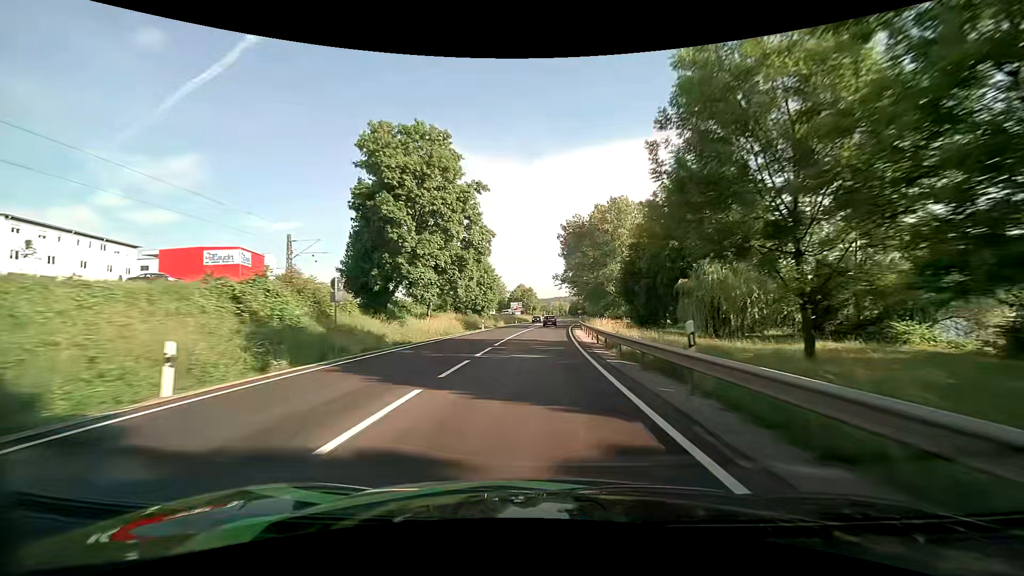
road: primary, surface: asphalt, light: Day
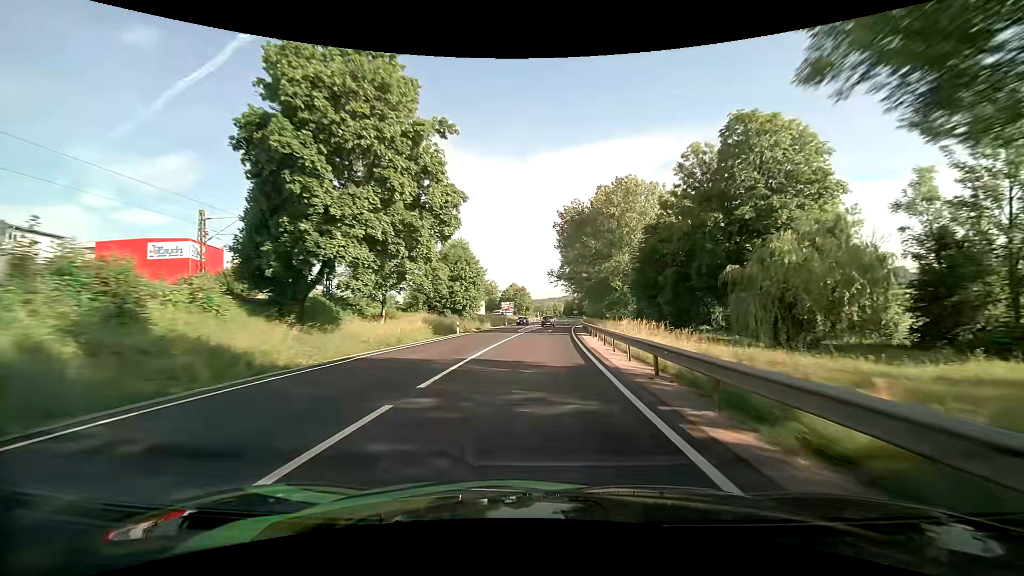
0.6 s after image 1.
(0.0, +13.7) m; 0°
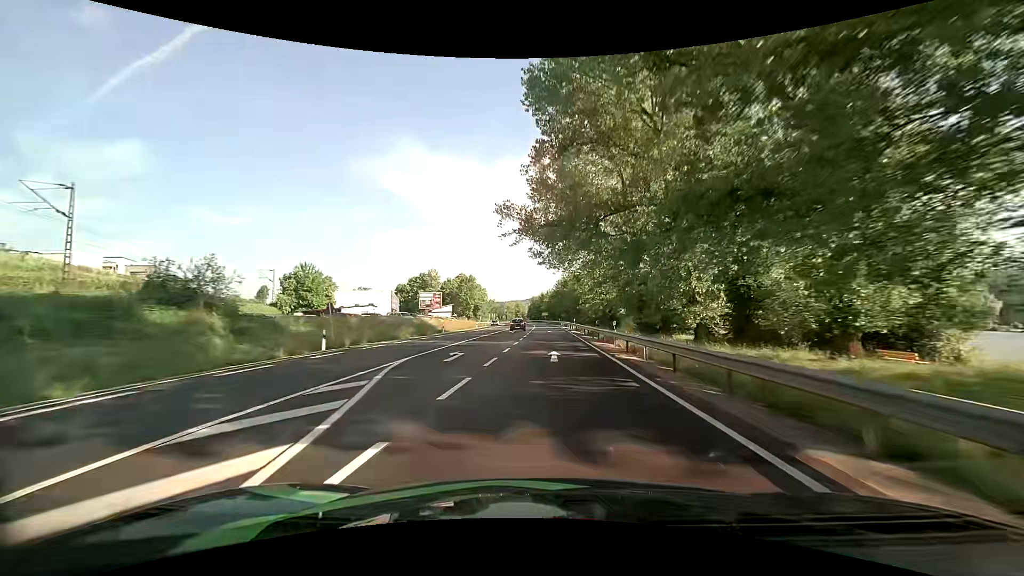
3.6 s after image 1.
(+2.7, +70.8) m; +4°
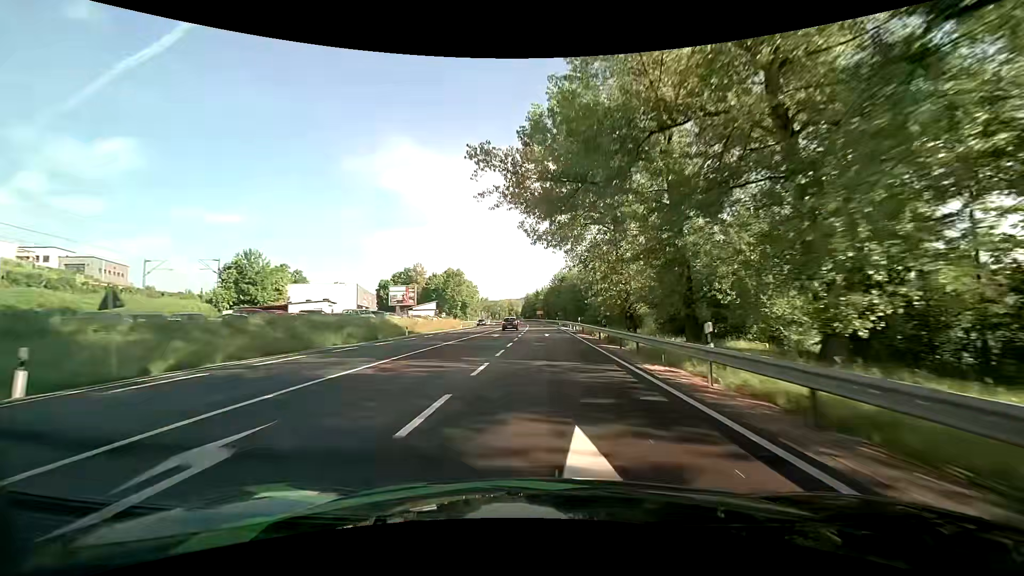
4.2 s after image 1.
(+0.1, +14.9) m; +1°
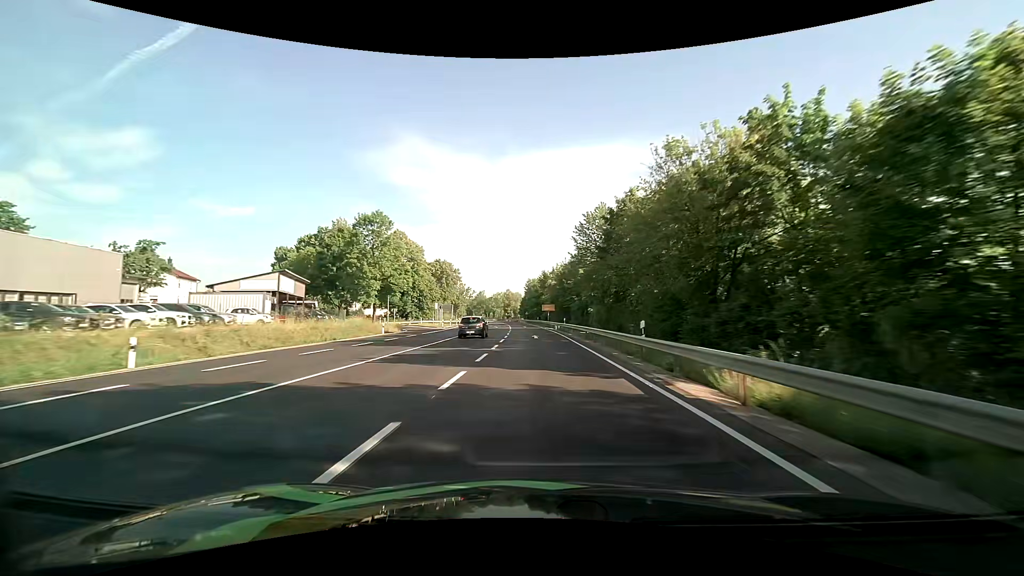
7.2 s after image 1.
(+0.1, +74.5) m; -1°
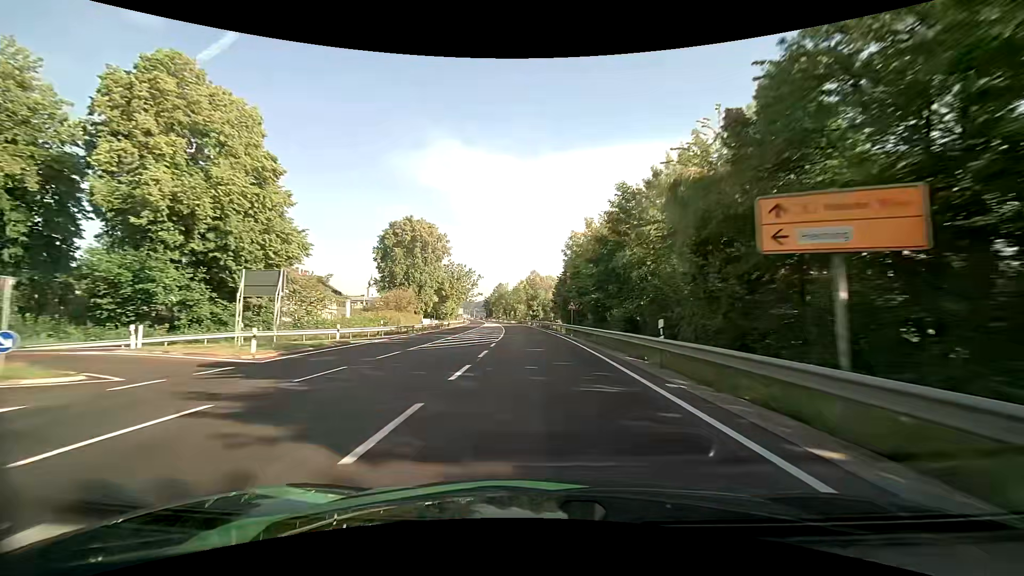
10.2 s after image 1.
(-2.5, +74.8) m; -4°
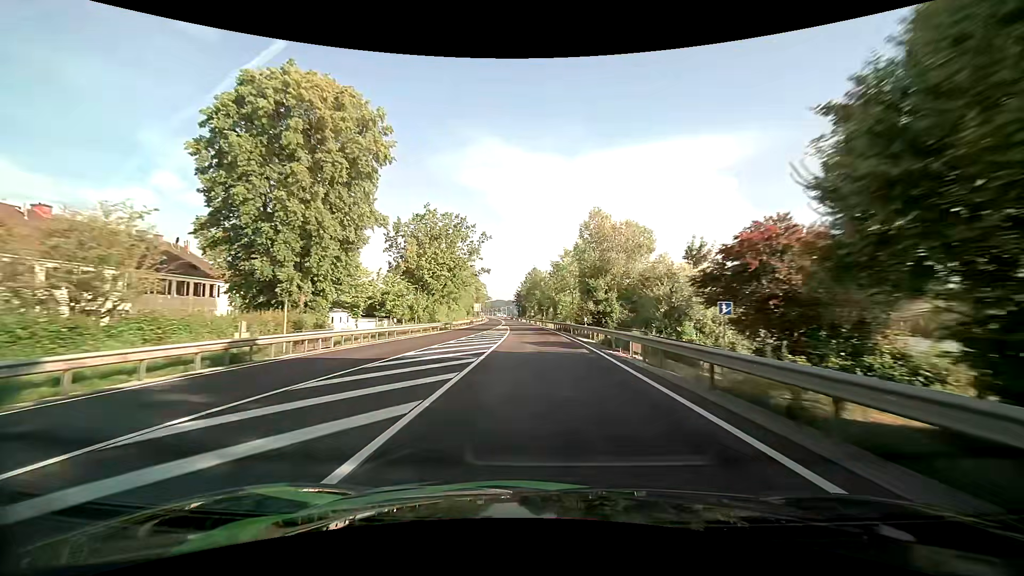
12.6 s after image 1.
(-2.6, +59.8) m; -5°
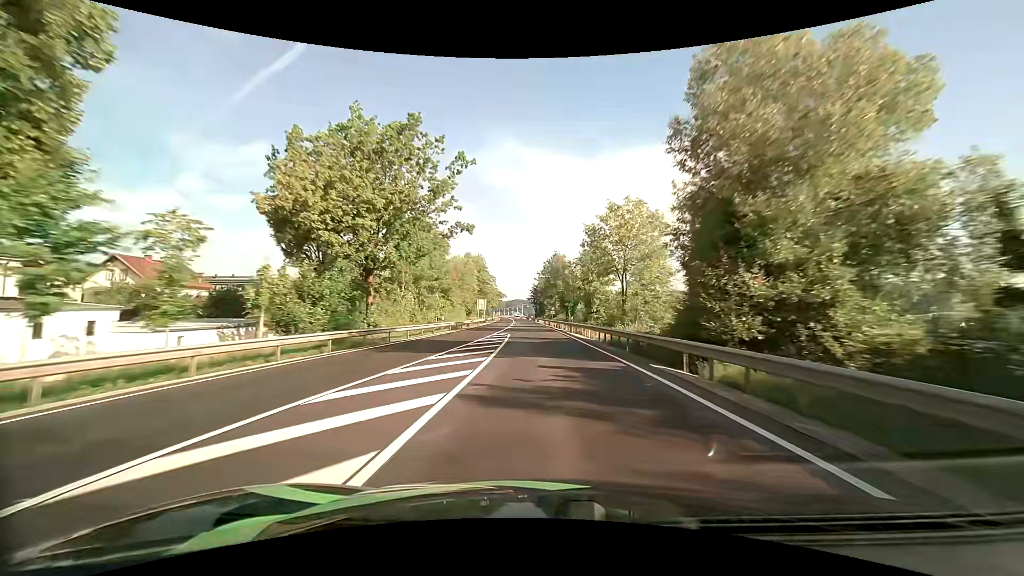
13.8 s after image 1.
(-0.6, +30.0) m; -2°
(0, +10) (0, +20) (0, +30) (-1, +40) (-1, +50) (-1, +60) (-2, +70) (-2, +80) (-3, +90) (-3, +100) m
